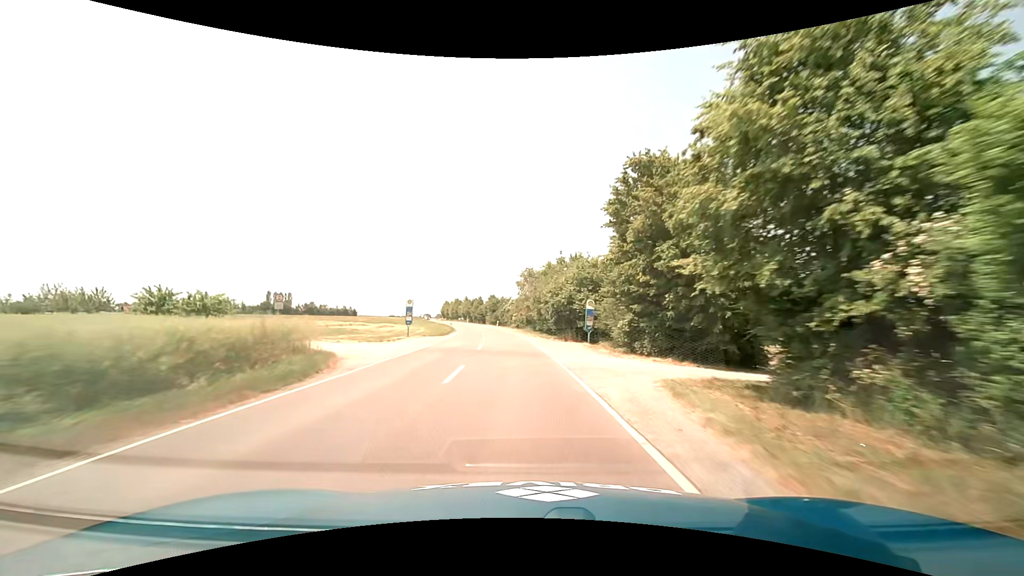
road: tertiary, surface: asphalt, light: Day
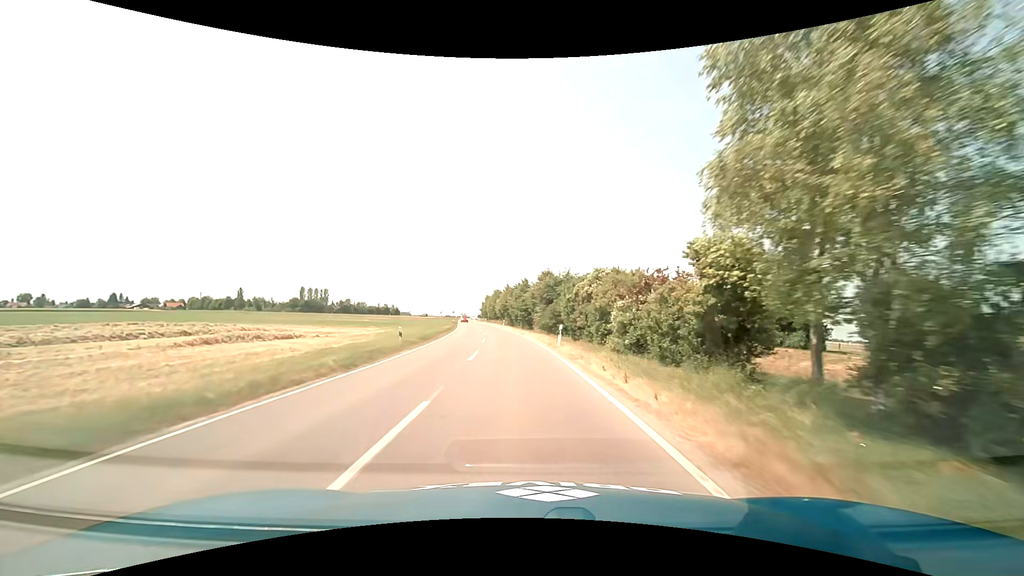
(-3.9, +56.8) m; -7°
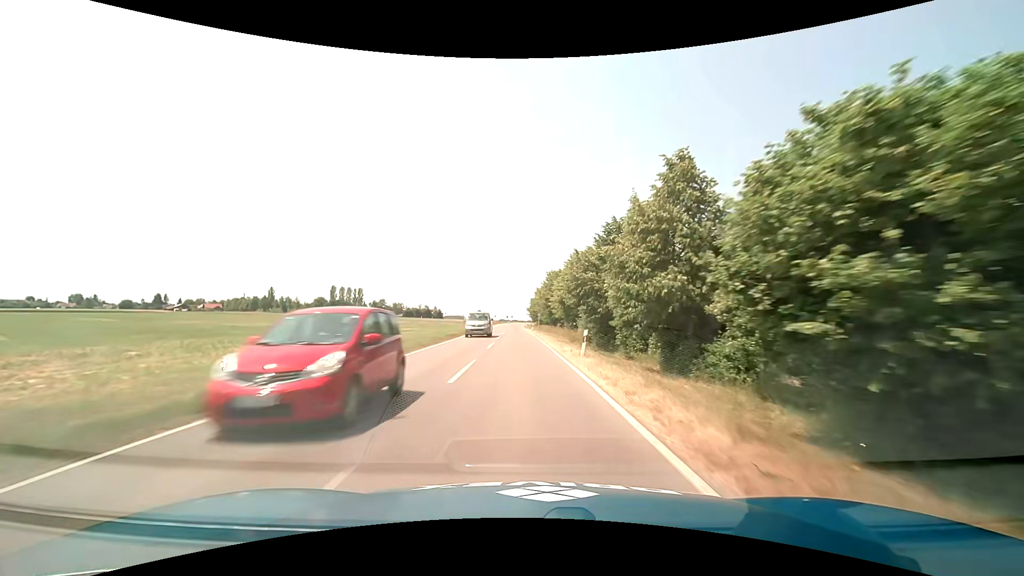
(-3.5, +55.3) m; -6°
(0, +10) (0, +20) (-1, +30) (-1, +40) (-1, +50) (-1, +60) (-2, +70) (-2, +80) (-2, +90) (-2, +100) m
